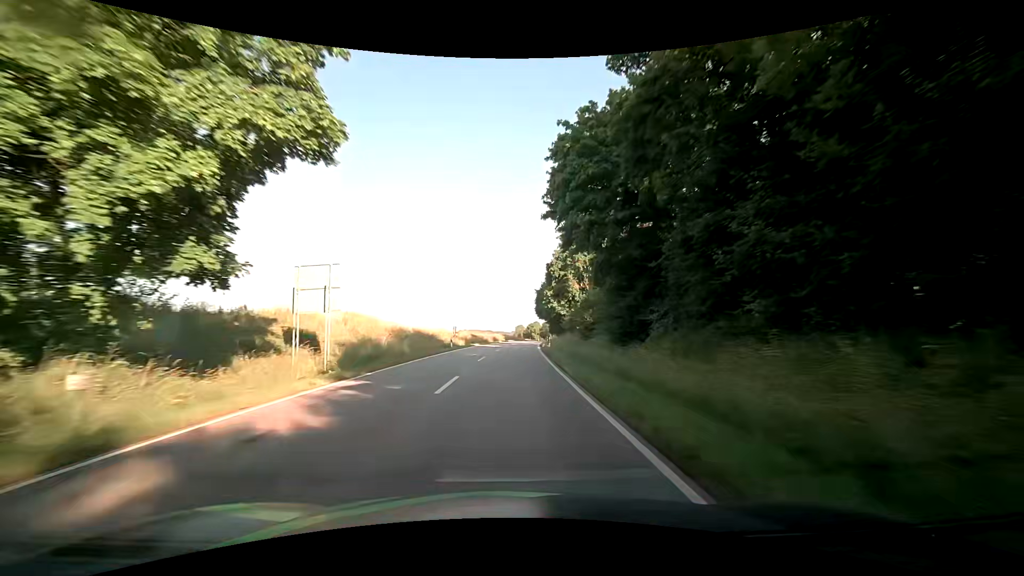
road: secondary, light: Day
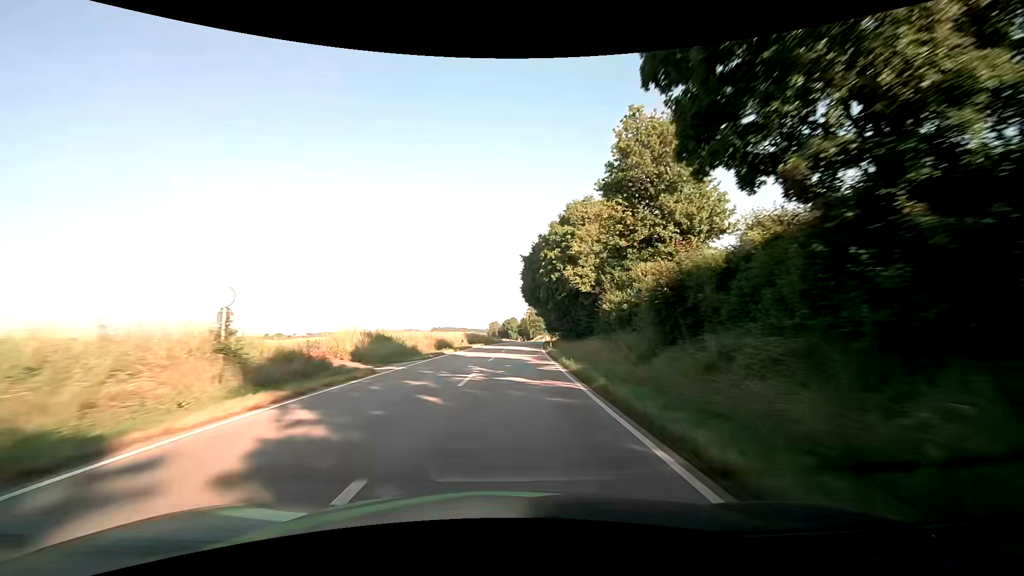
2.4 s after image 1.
(+0.9, +46.6) m; +2°
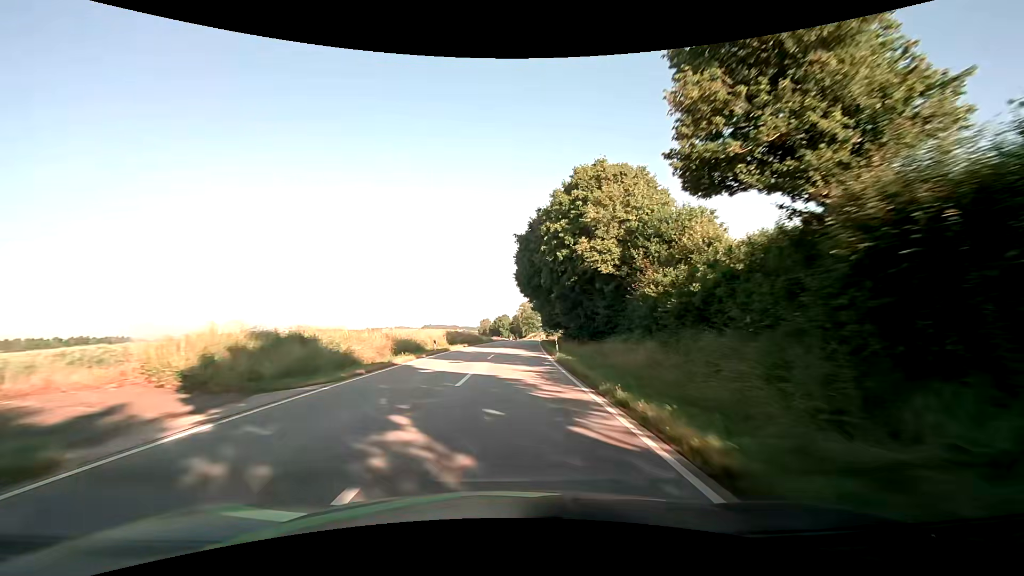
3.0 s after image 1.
(+0.1, +12.4) m; +1°
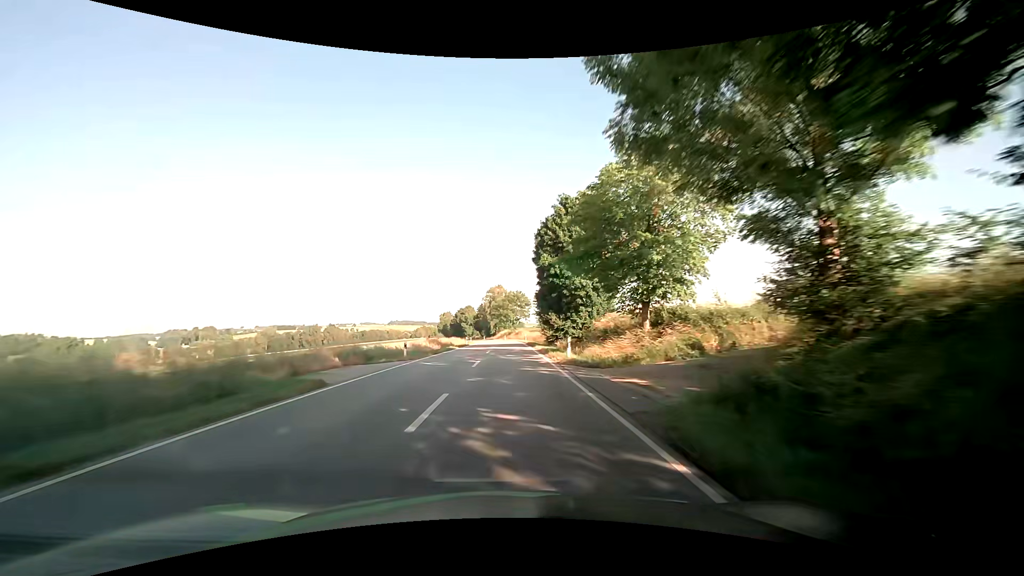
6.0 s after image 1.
(+2.2, +66.1) m; +3°
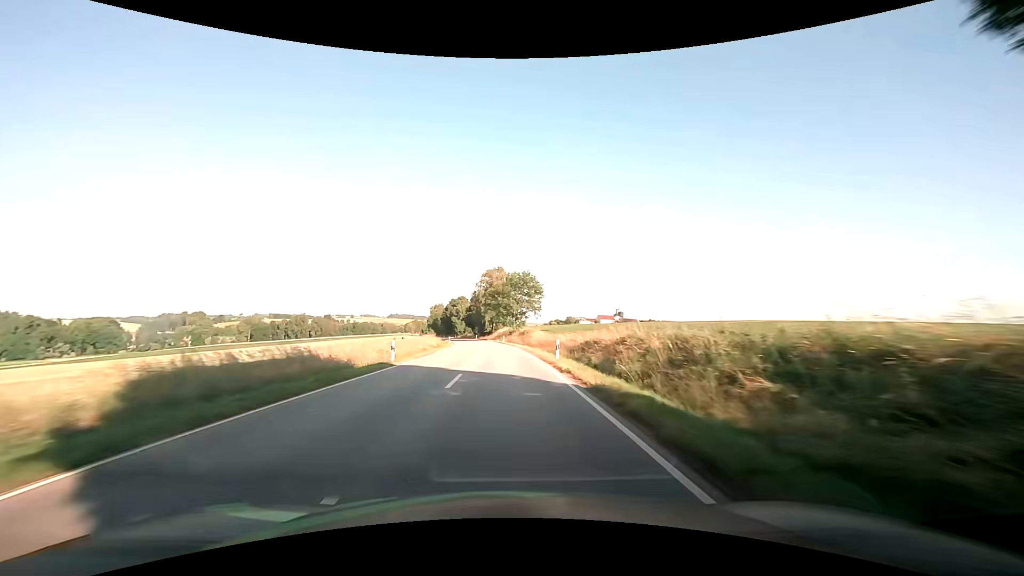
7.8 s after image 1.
(+0.1, +42.9) m; 0°
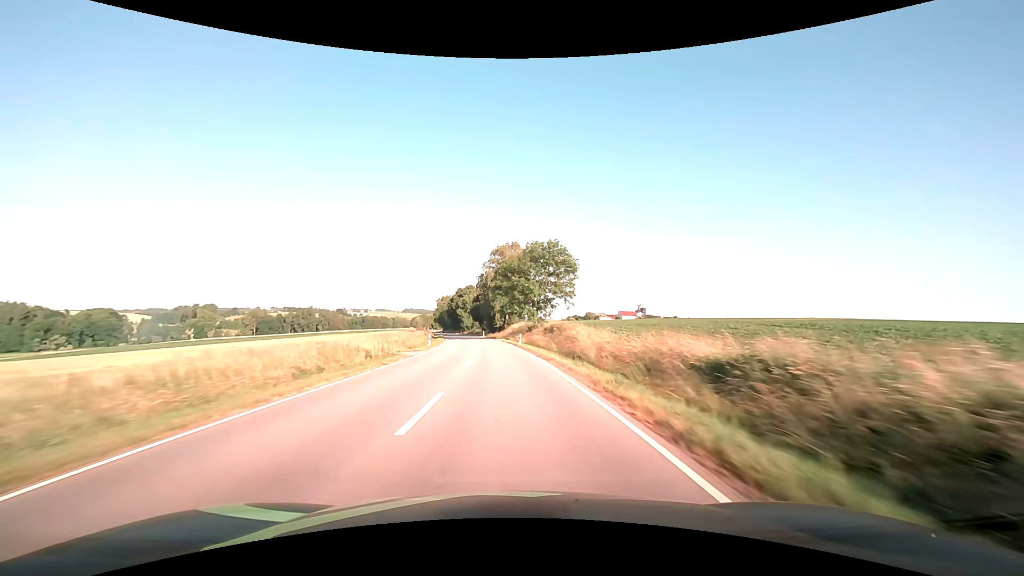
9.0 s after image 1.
(-0.1, +29.9) m; -1°
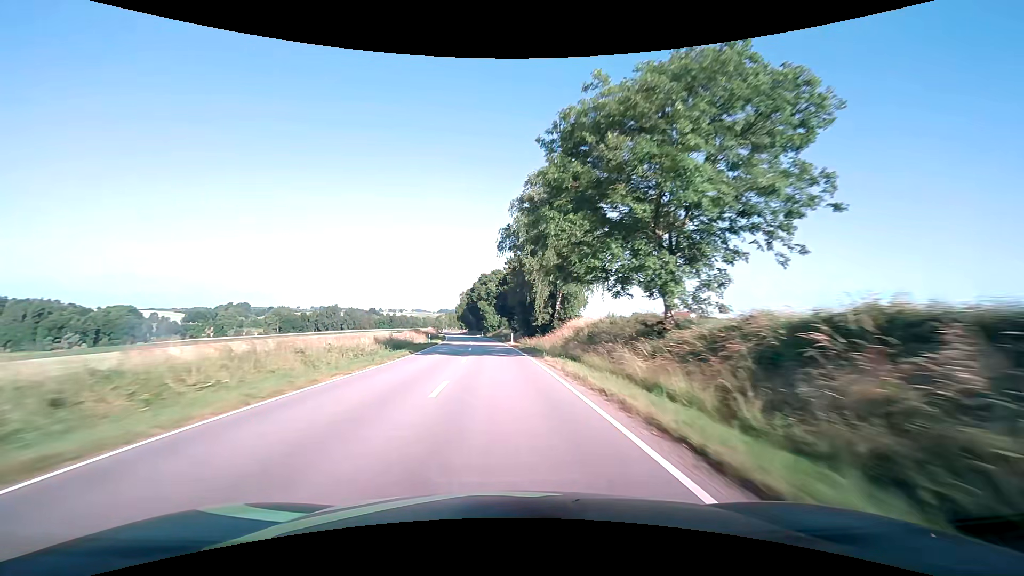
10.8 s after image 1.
(-1.5, +45.9) m; -4°
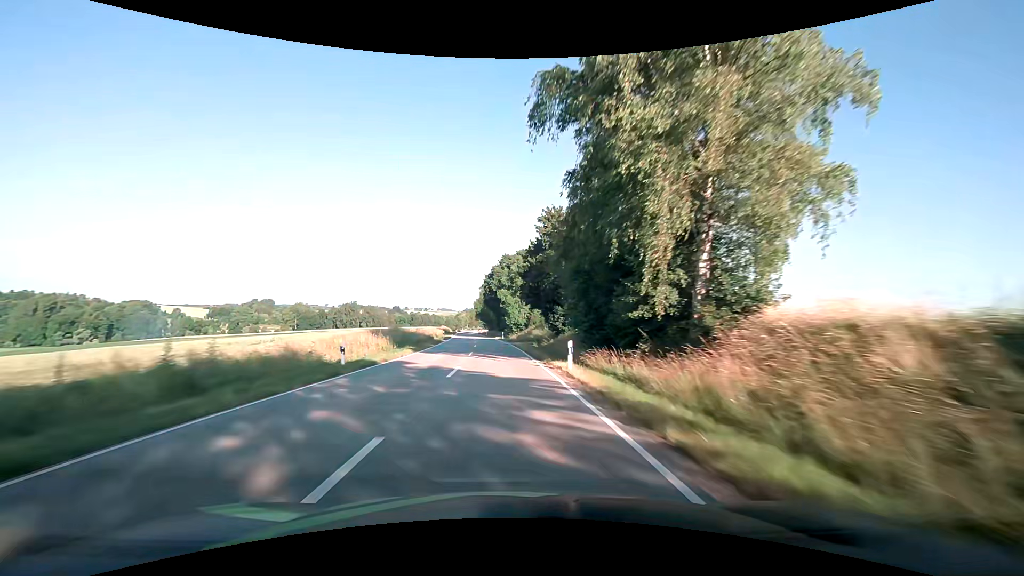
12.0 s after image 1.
(-0.9, +31.0) m; -3°
(0, +10) (0, +20) (-1, +30) (-1, +40) (-2, +50) (-2, +60) (-3, +70) (-4, +80) (-5, +90) (-6, +100) m
